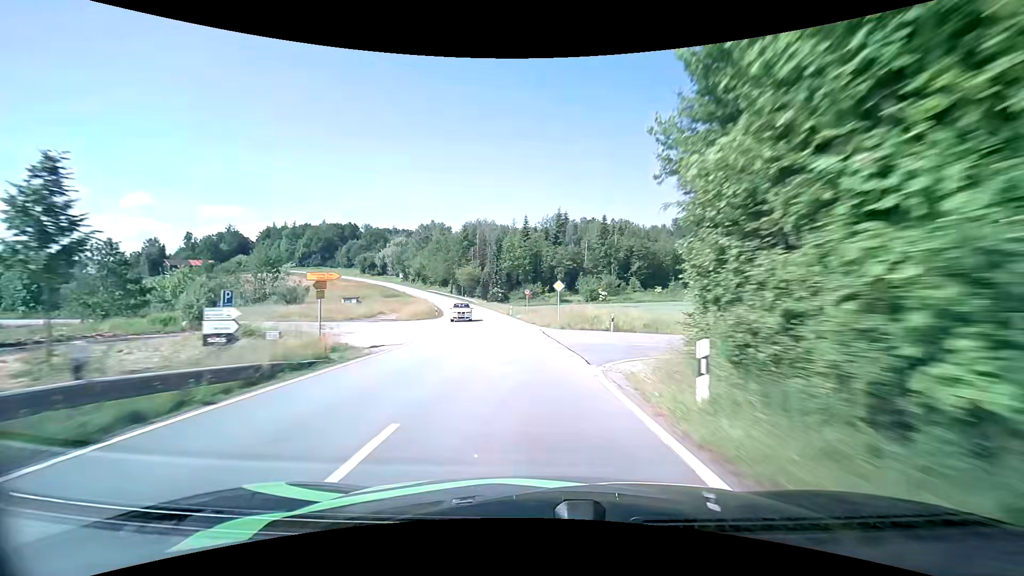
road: tertiary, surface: asphalt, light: Day
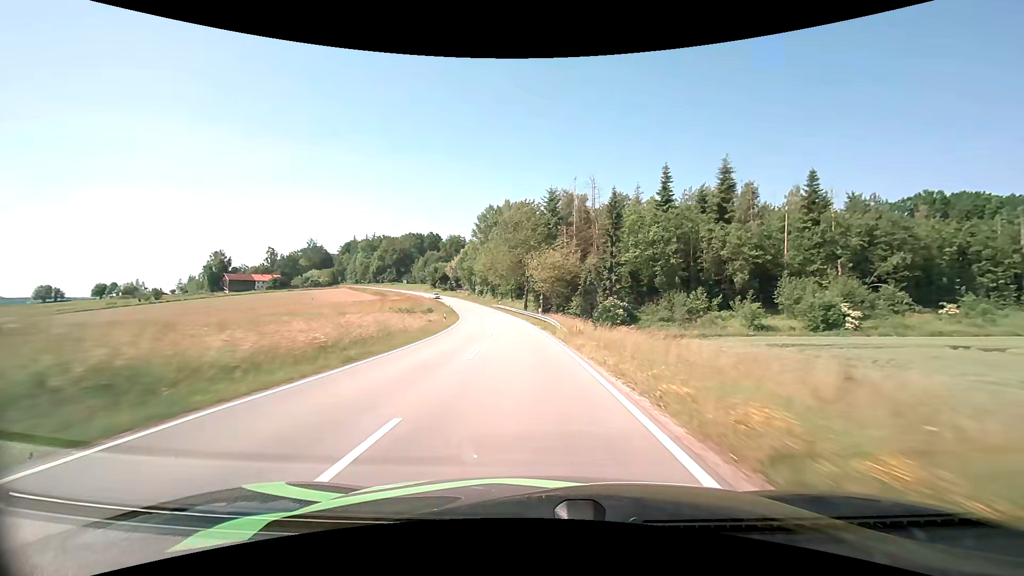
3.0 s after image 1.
(-6.2, +61.8) m; -12°
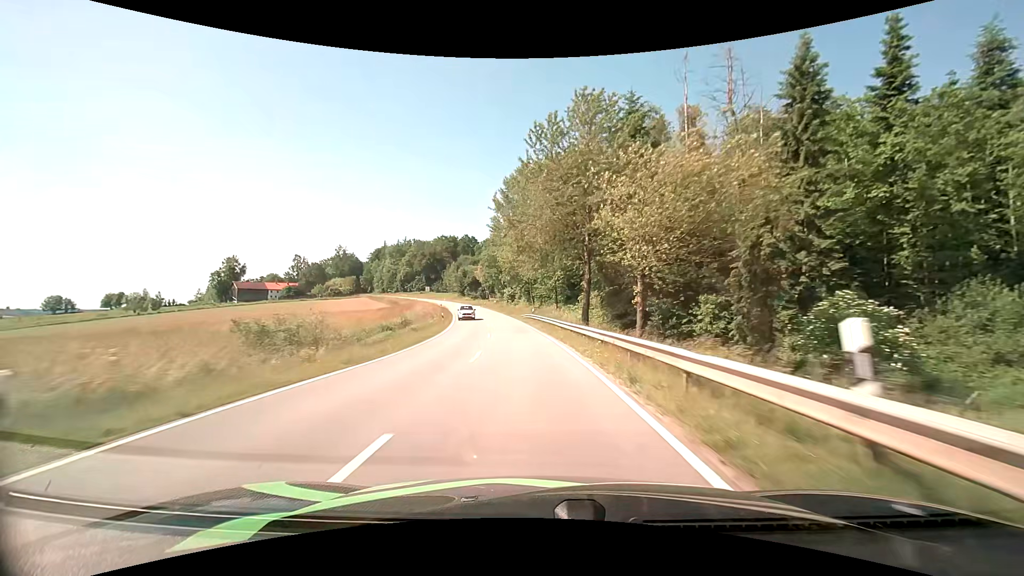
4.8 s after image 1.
(-1.8, +38.1) m; -5°
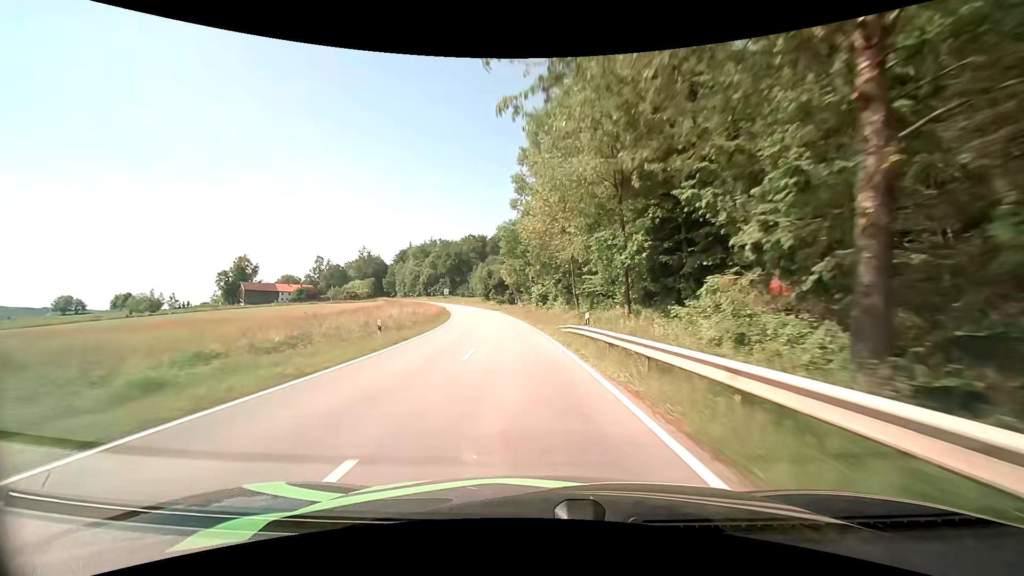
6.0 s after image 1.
(-0.9, +25.9) m; -4°
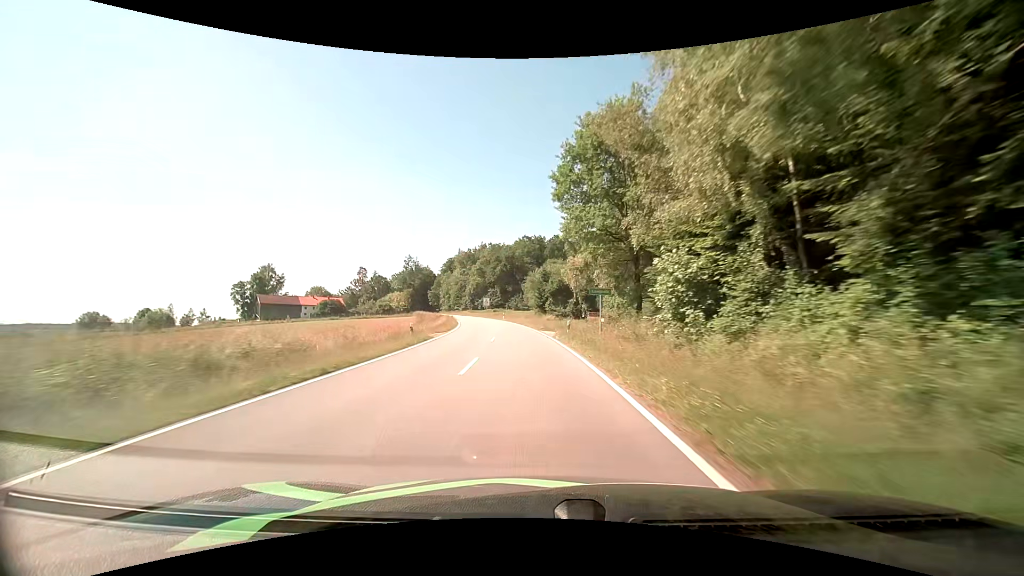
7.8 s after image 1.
(-2.4, +39.4) m; -7°
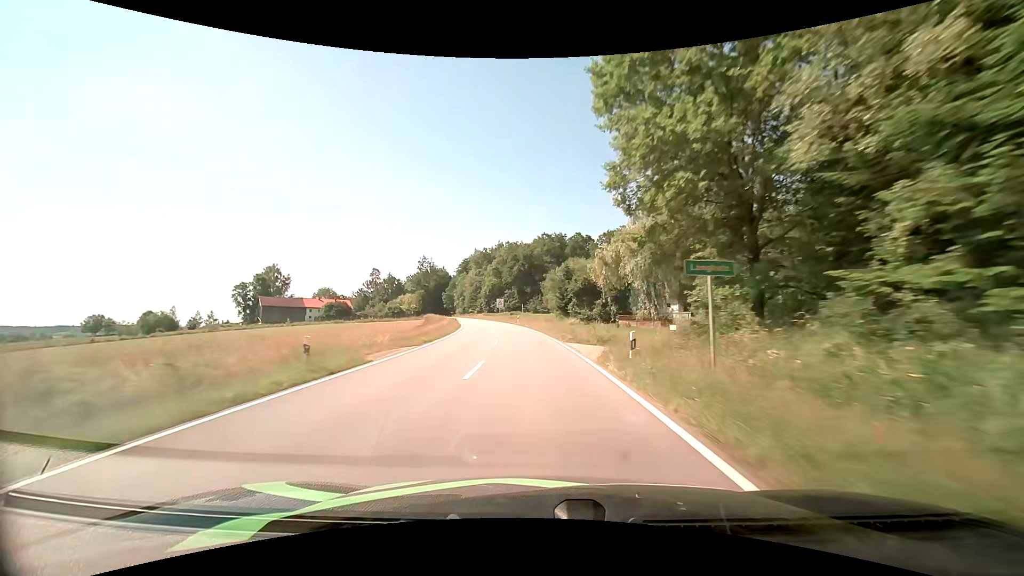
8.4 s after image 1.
(-0.3, +13.1) m; -2°
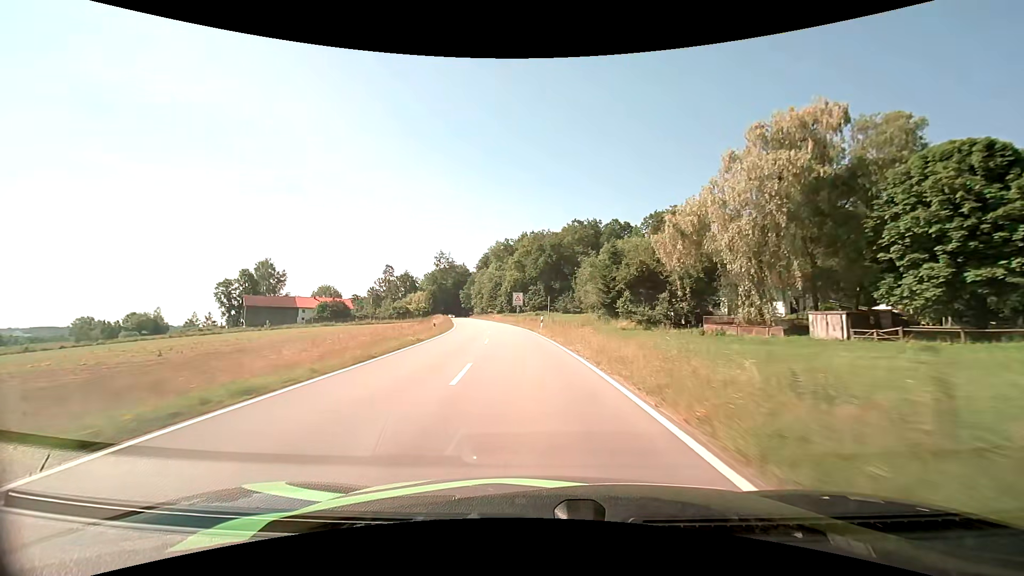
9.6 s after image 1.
(-0.8, +25.8) m; -4°
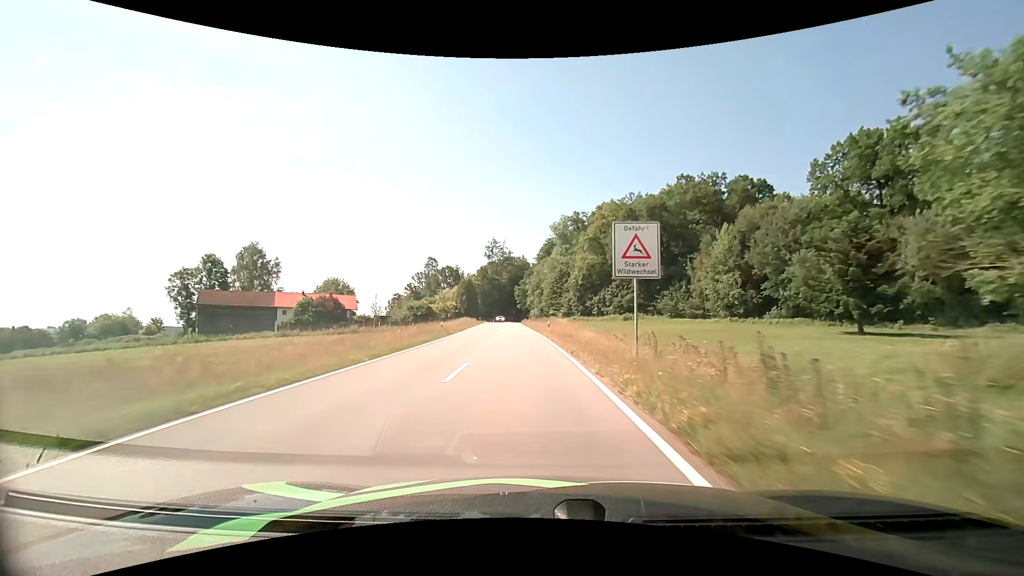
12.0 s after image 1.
(-3.2, +49.0) m; -8°
(0, +10) (0, +20) (-1, +30) (-1, +40) (-2, +50) (-3, +60) (-3, +70) (-4, +80) (-5, +90) (-5, +100) m
